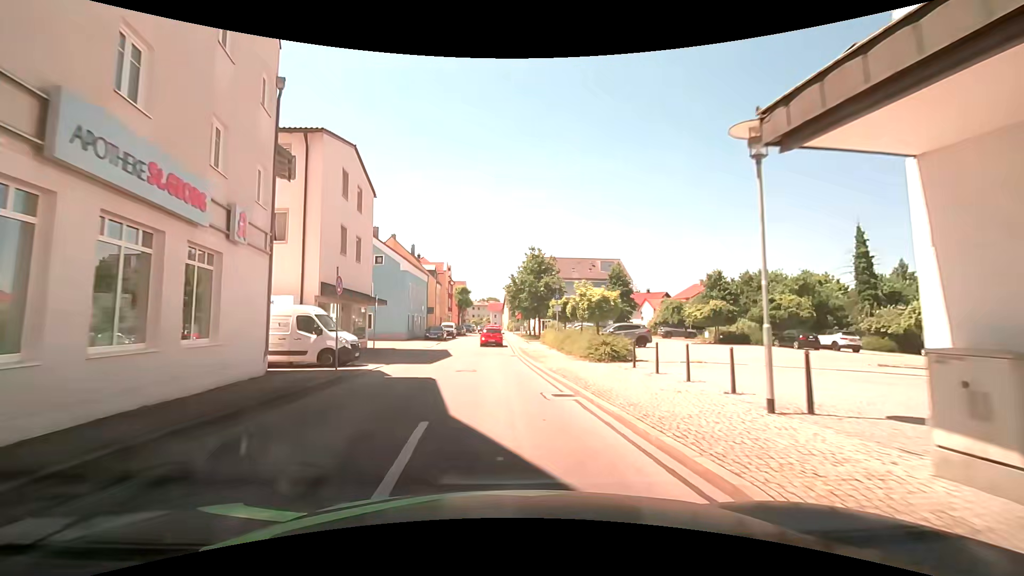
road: unclassified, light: Day
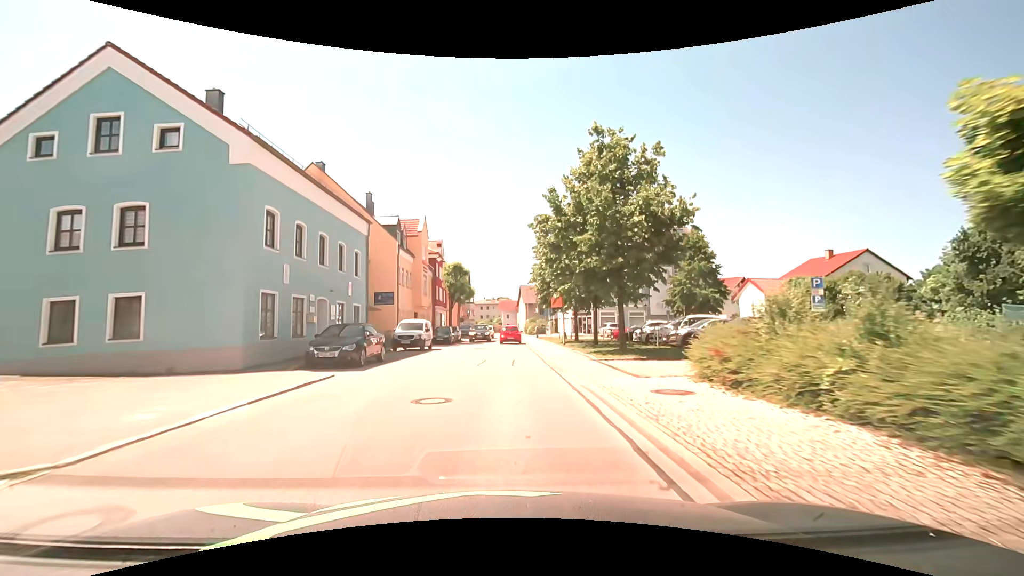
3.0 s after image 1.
(-0.4, +30.9) m; 0°
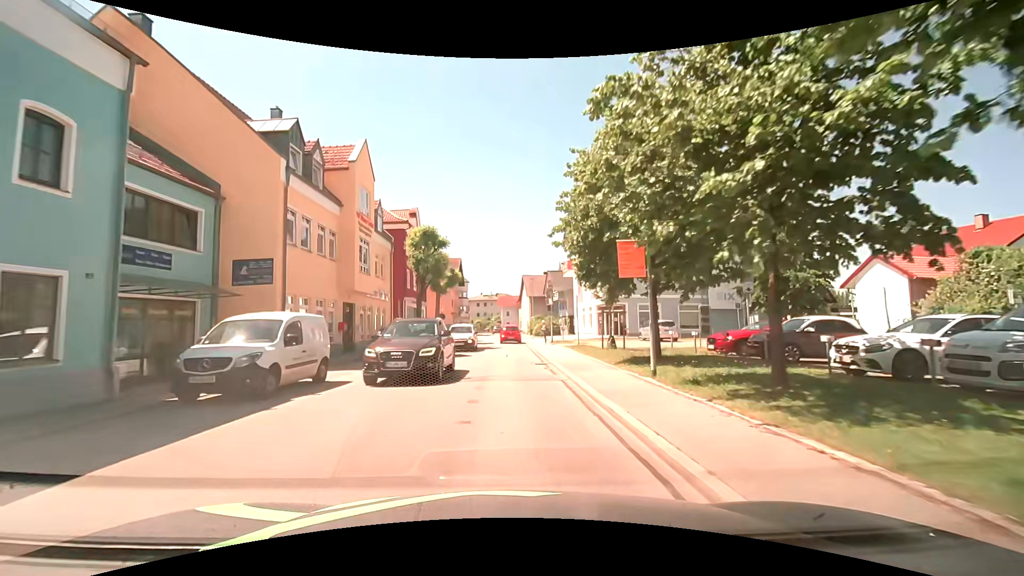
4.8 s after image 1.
(0.0, +18.1) m; 0°
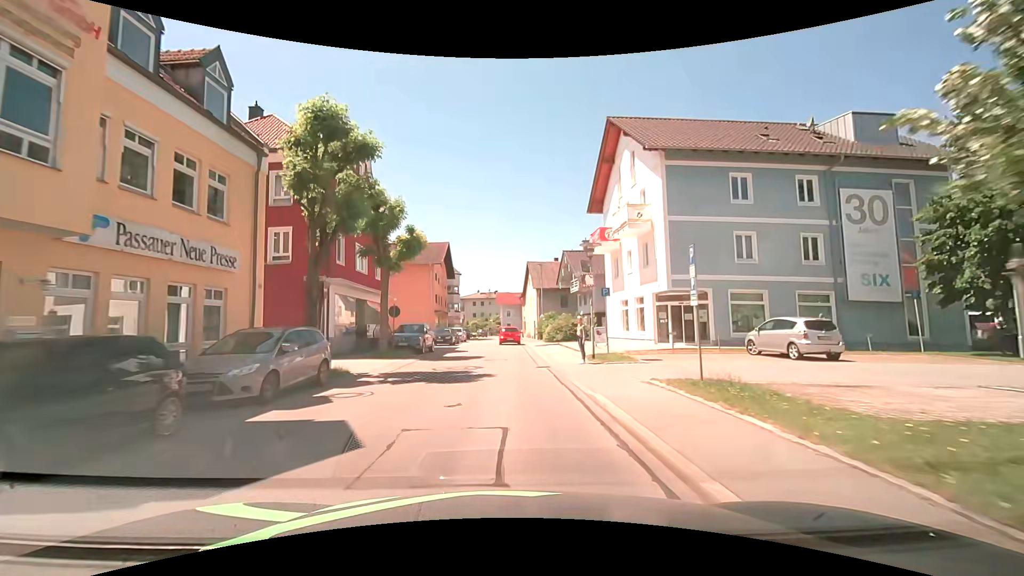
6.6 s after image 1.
(+0.2, +18.1) m; +1°
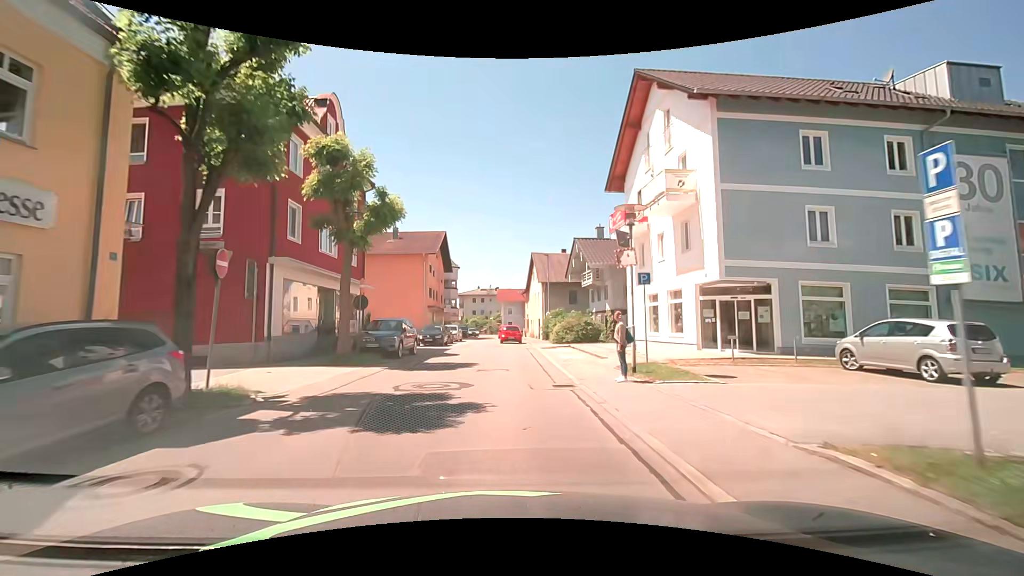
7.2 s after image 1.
(-0.1, +6.1) m; 0°
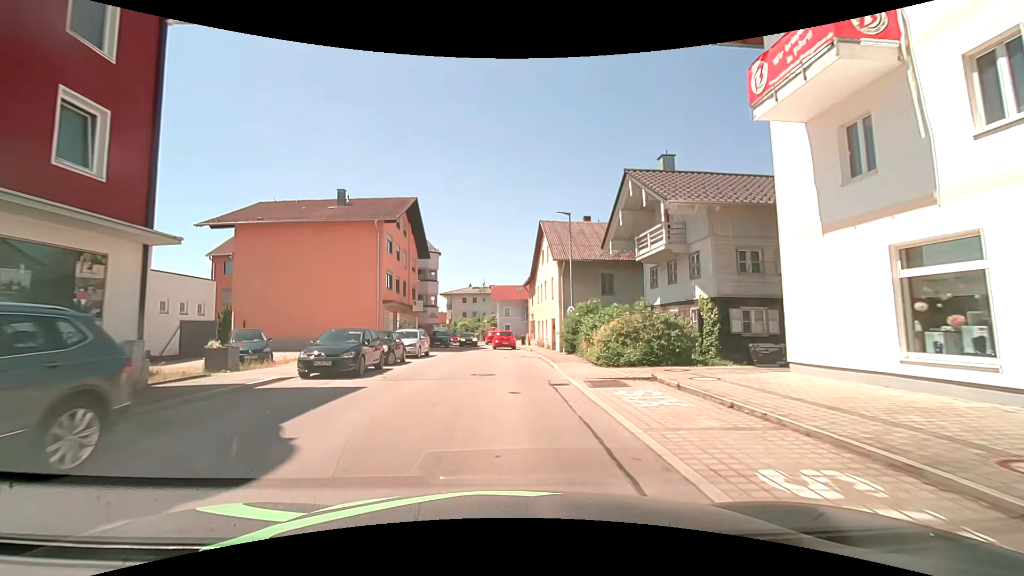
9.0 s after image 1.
(-0.3, +18.1) m; -2°
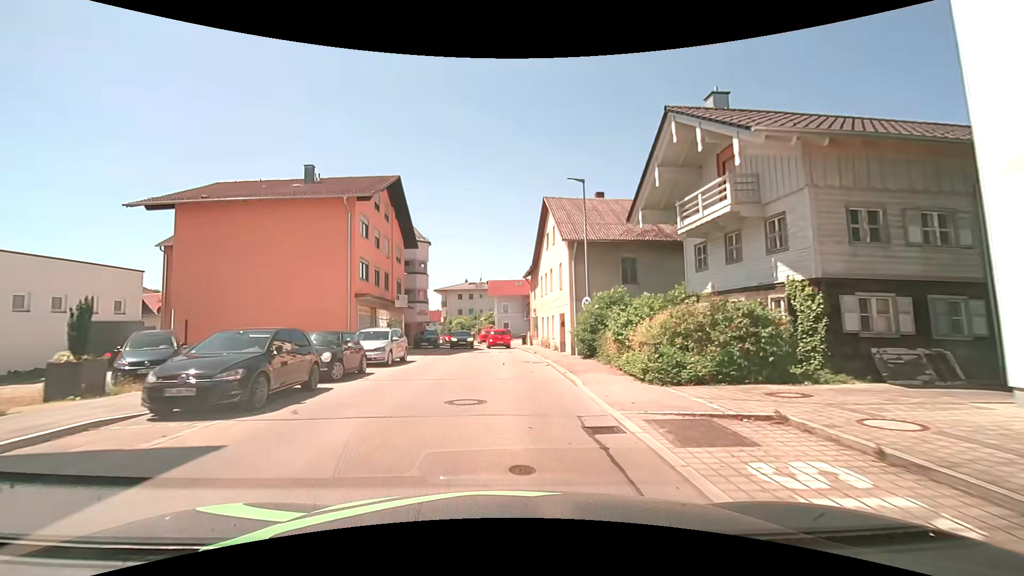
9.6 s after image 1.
(+0.1, +6.0) m; 0°
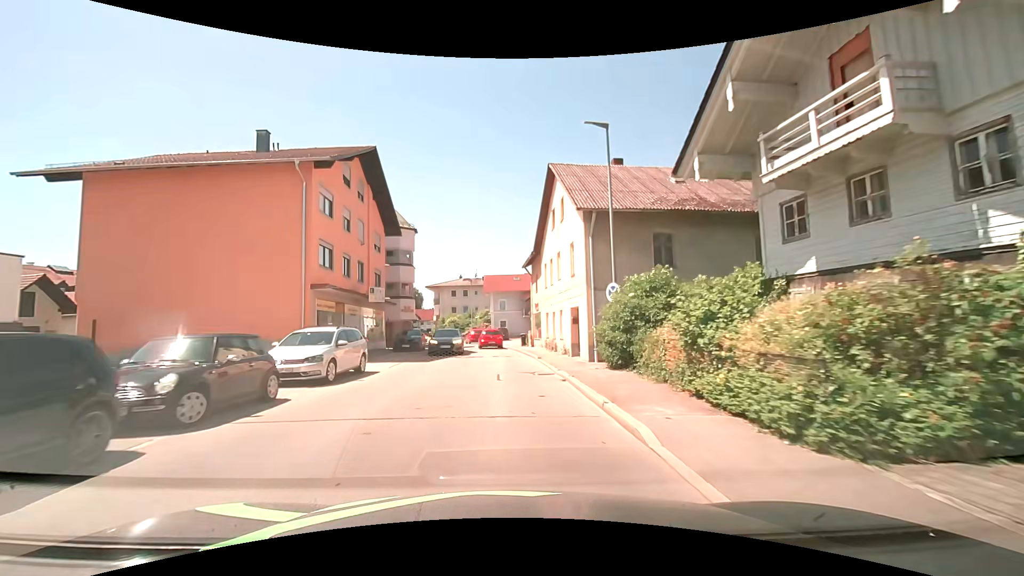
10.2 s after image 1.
(+0.1, +6.0) m; +2°
